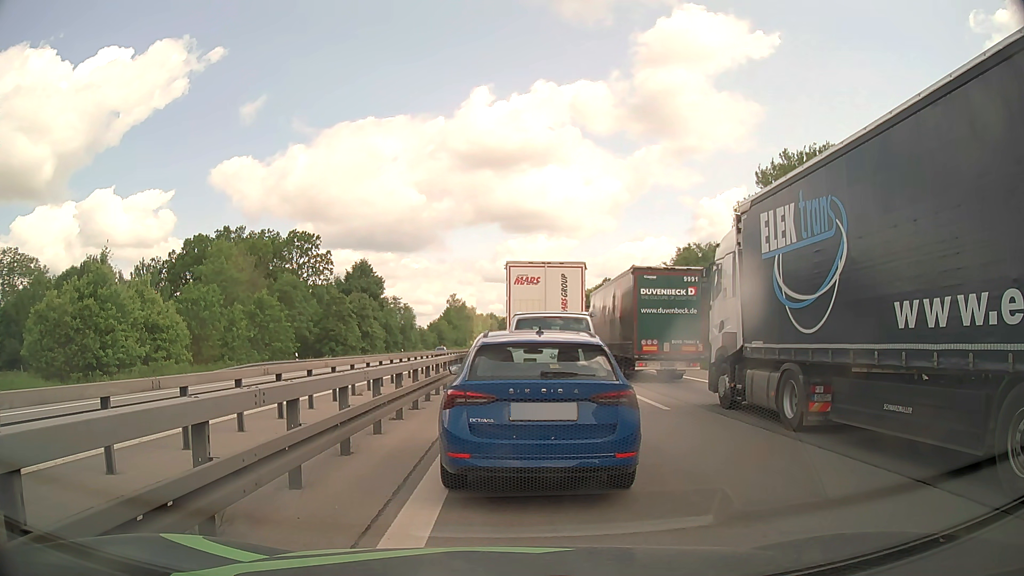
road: motorway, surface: asphalt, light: Day
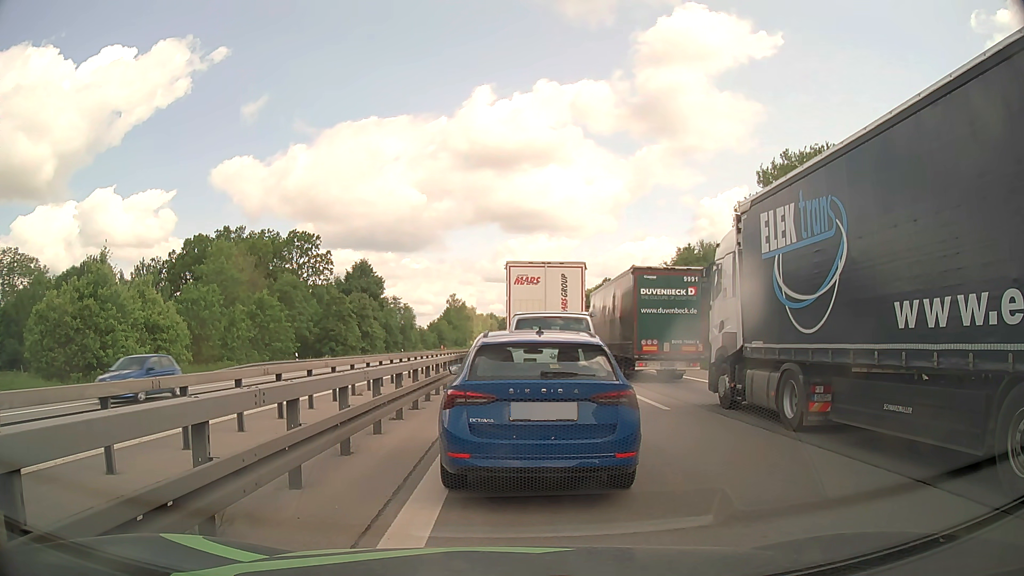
(0.0, 0.0) m; 0°
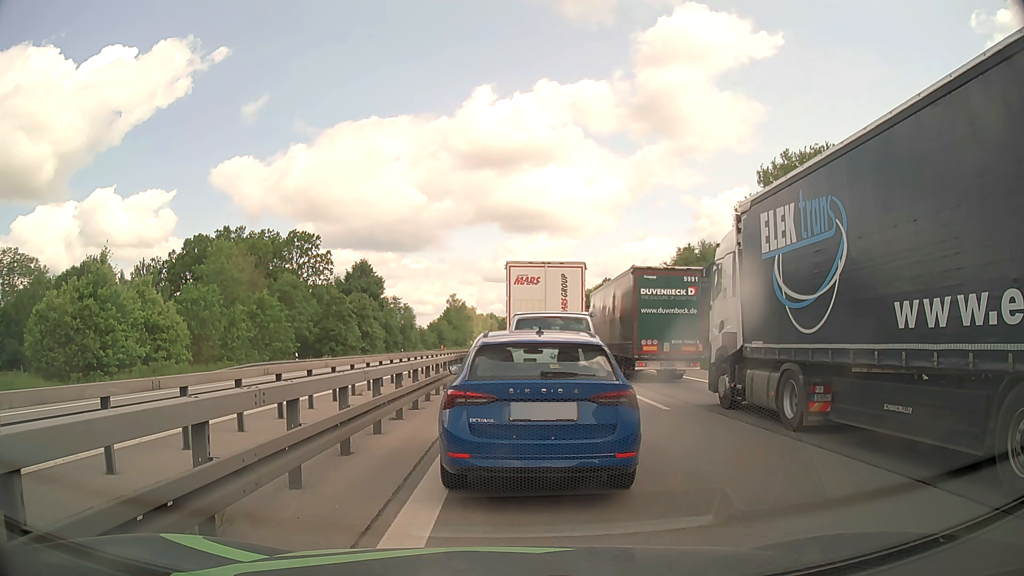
(0.0, 0.0) m; 0°
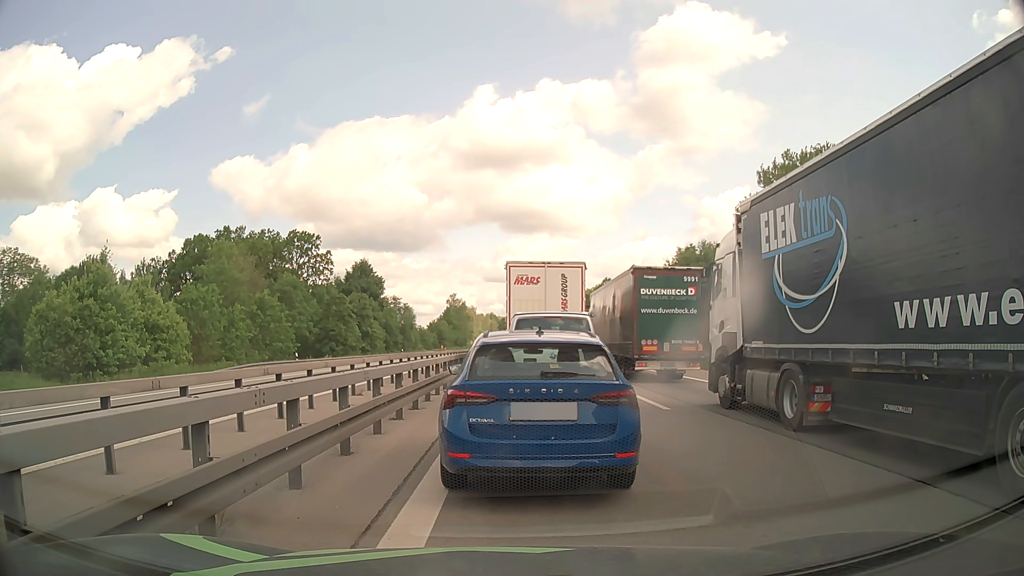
(0.0, 0.0) m; 0°
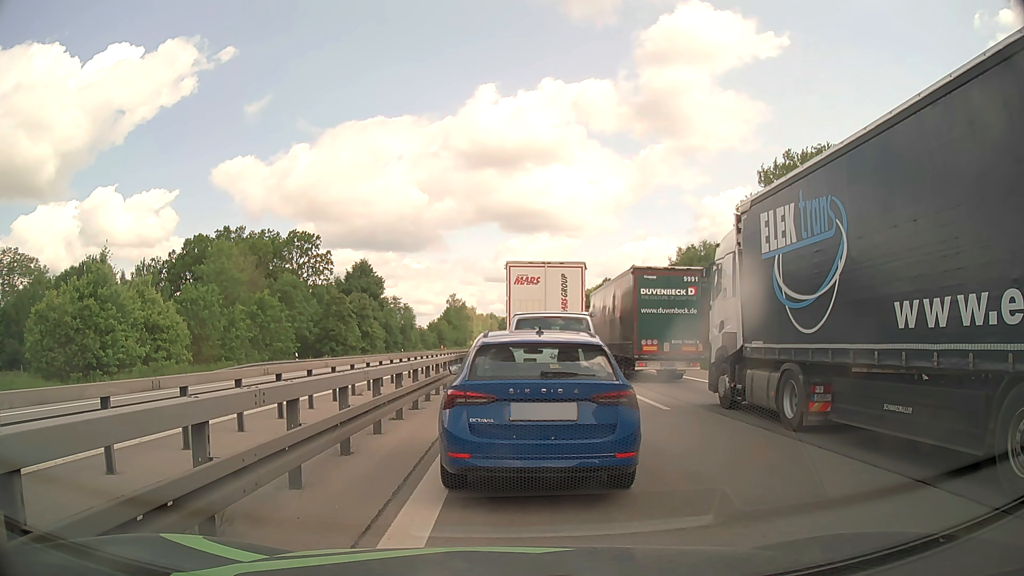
(0.0, 0.0) m; 0°
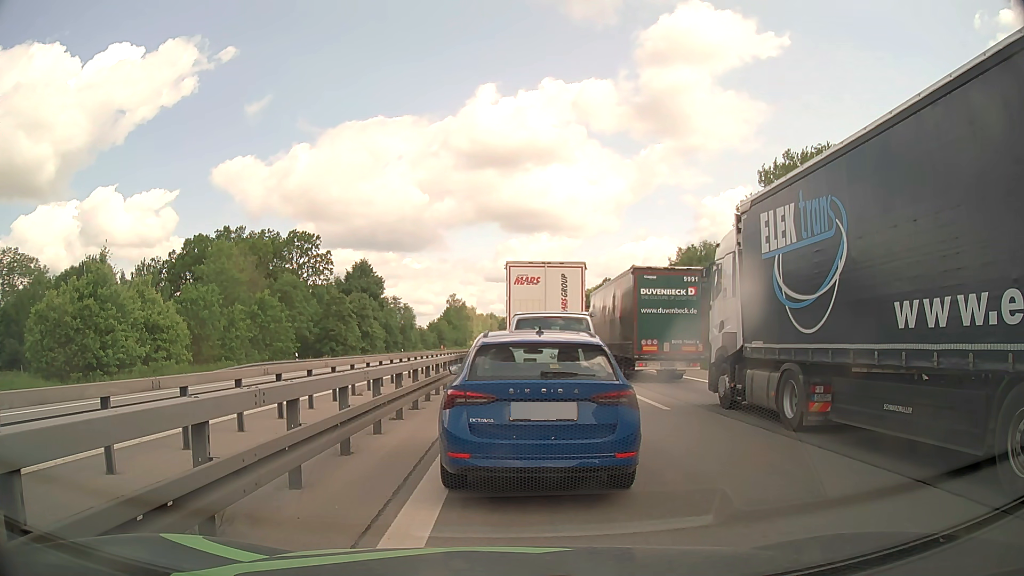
(0.0, 0.0) m; 0°
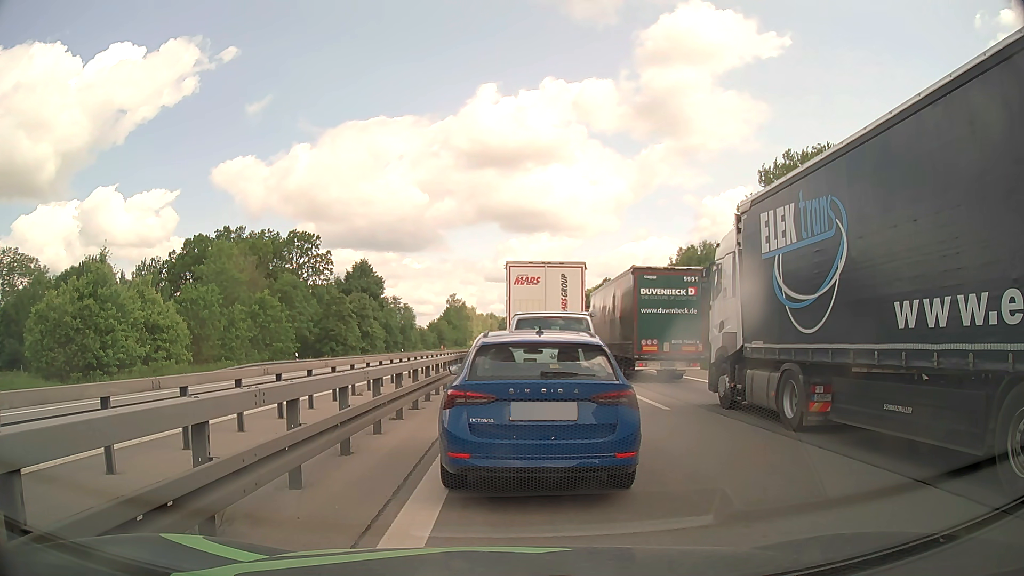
(0.0, 0.0) m; 0°
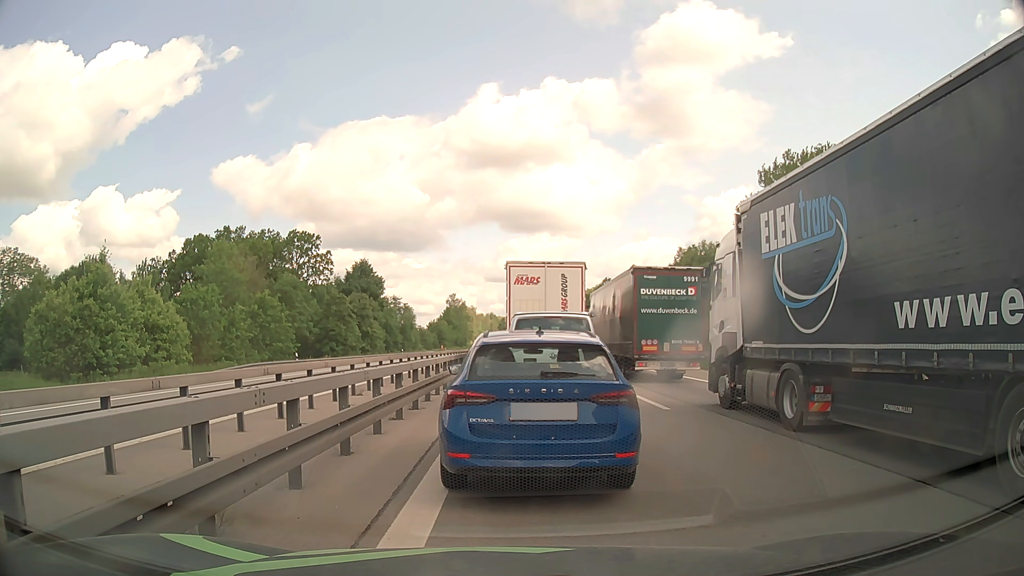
(0.0, 0.0) m; 0°
